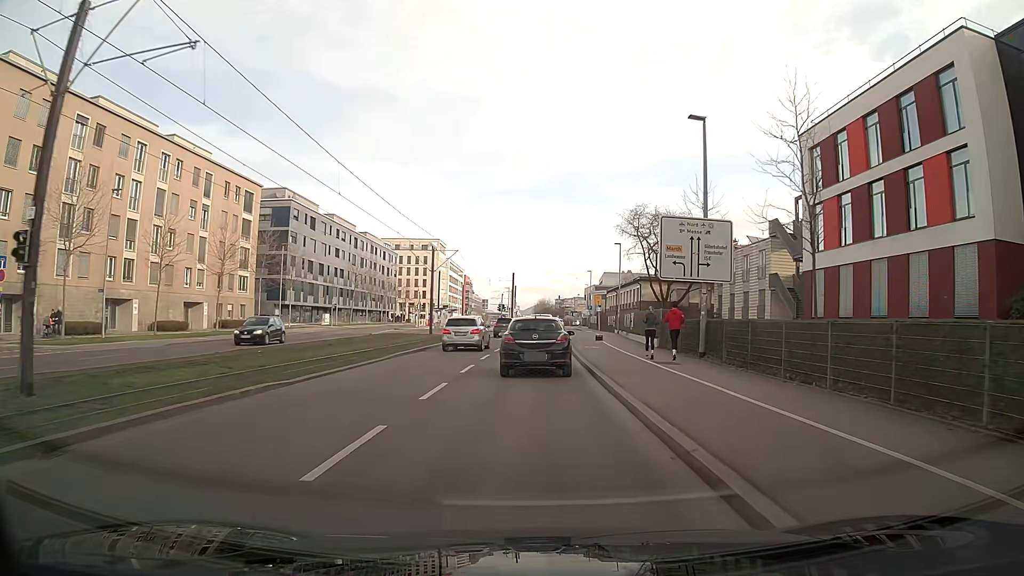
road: secondary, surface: asphalt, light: Day
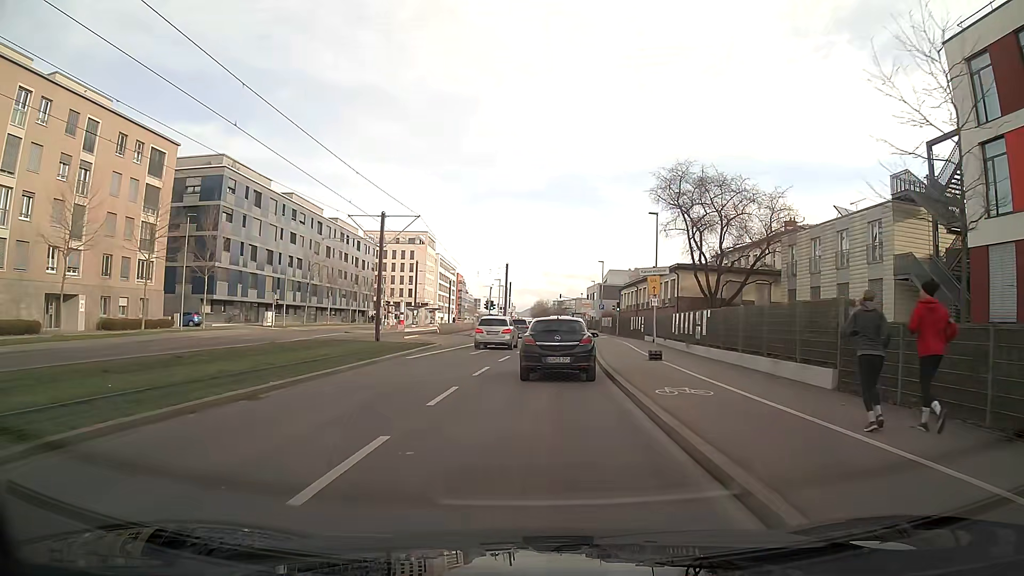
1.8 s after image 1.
(+0.1, +18.9) m; +1°
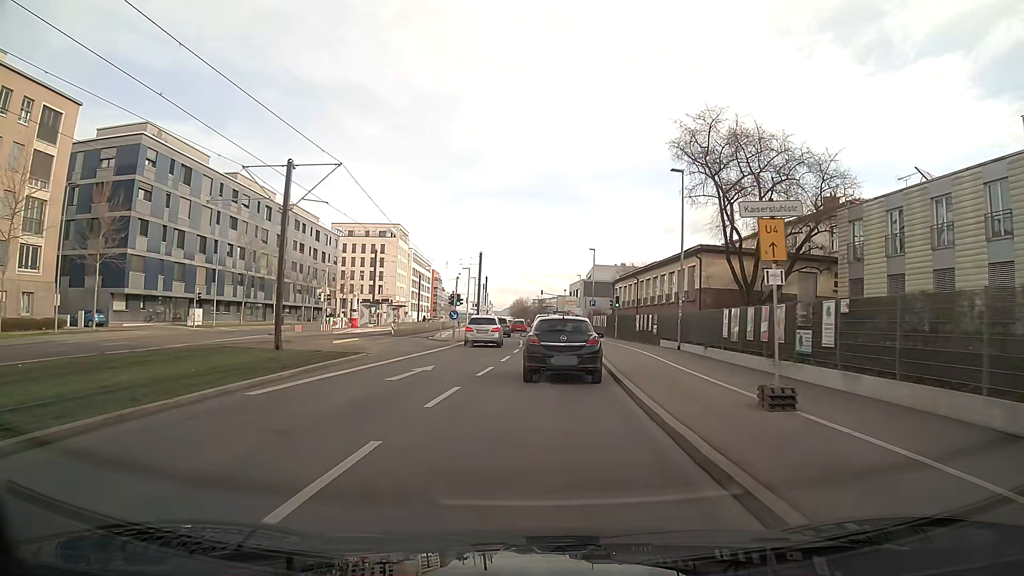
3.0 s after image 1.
(+0.2, +12.5) m; +2°
(0, +10) (0, +20) (+1, +30) (+1, +40) (0, +50) (0, +60) (+1, +70) (+1, +80) (+1, +90) (+1, +100) m
